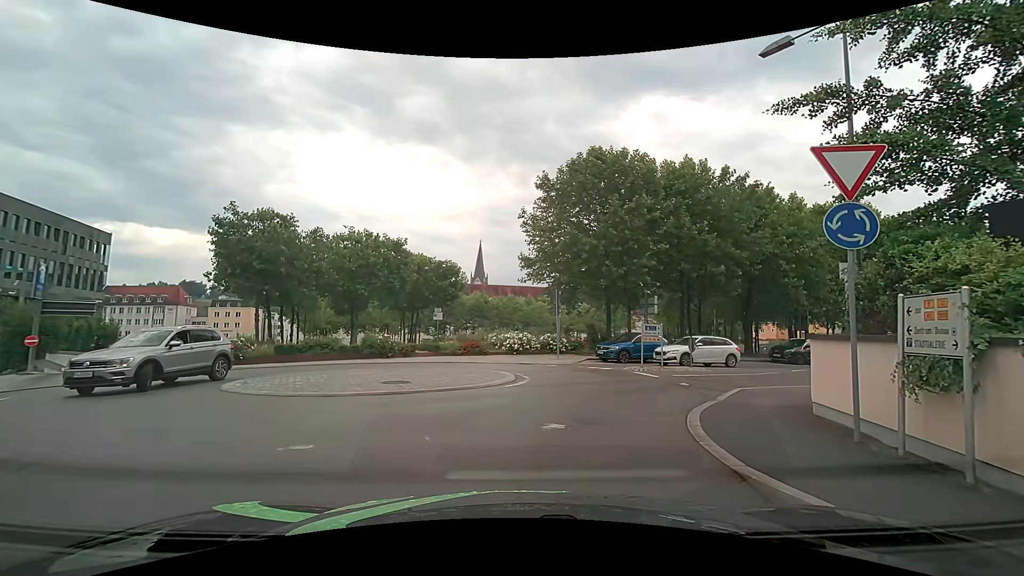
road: residential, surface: asphalt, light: Day
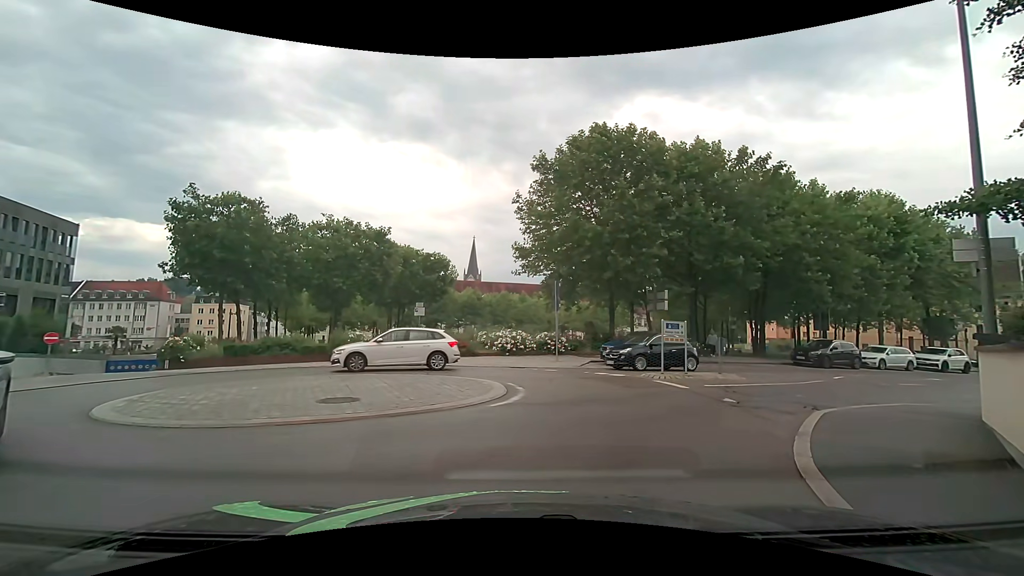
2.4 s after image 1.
(0.0, +3.6) m; -1°
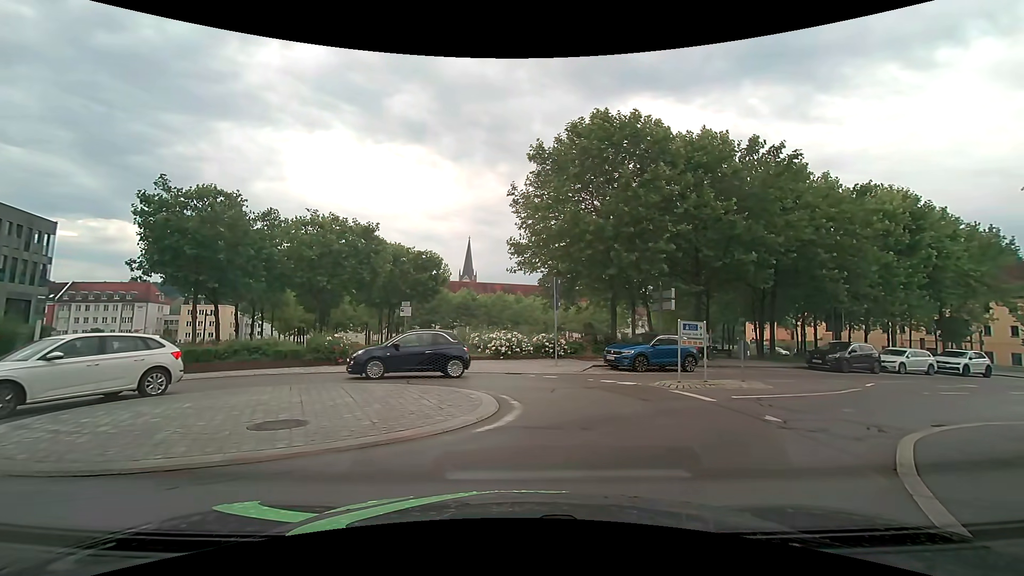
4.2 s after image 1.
(0.0, +2.1) m; 0°
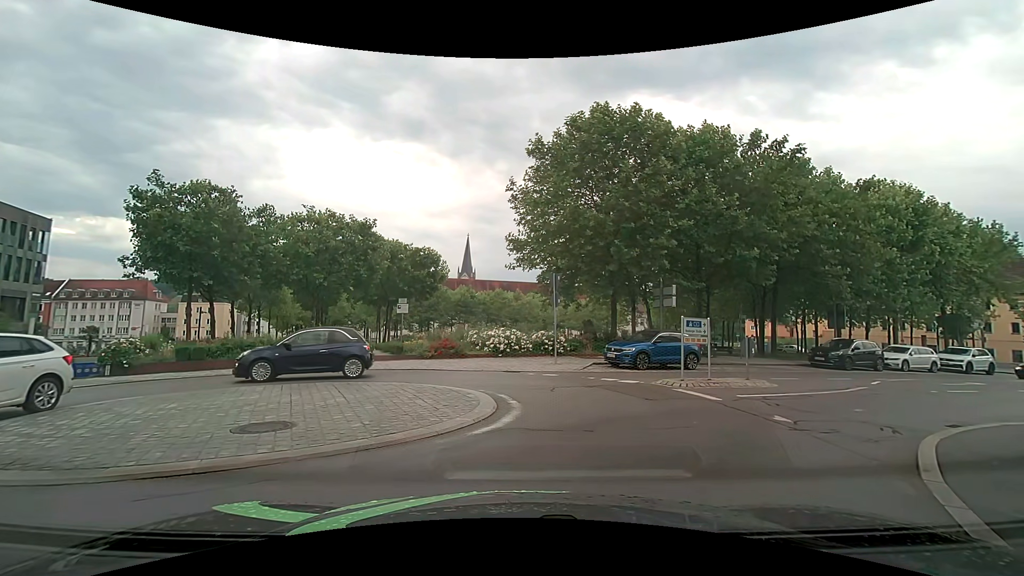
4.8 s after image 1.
(0.0, +0.3) m; 0°
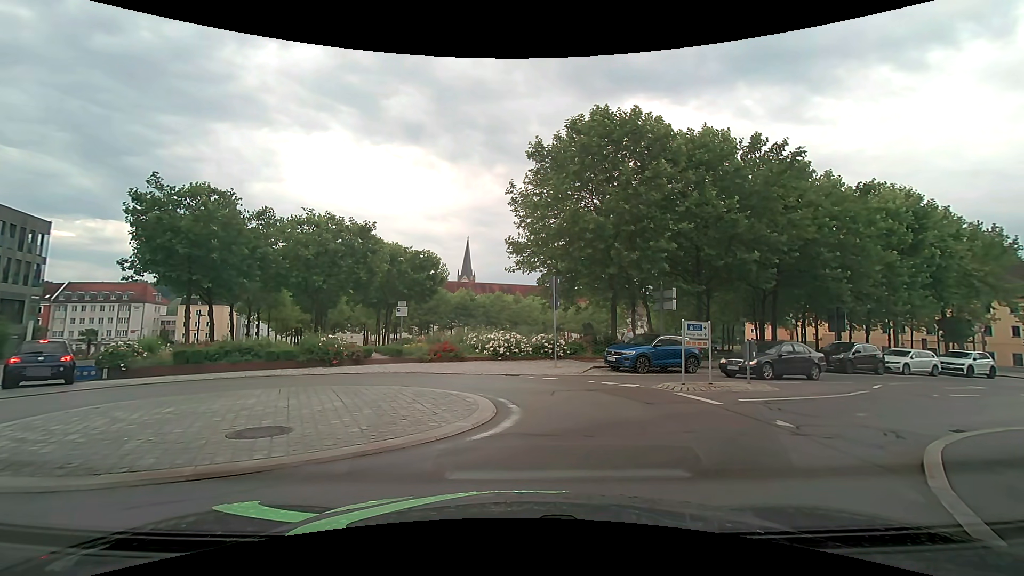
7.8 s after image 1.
(0.0, +0.1) m; 0°
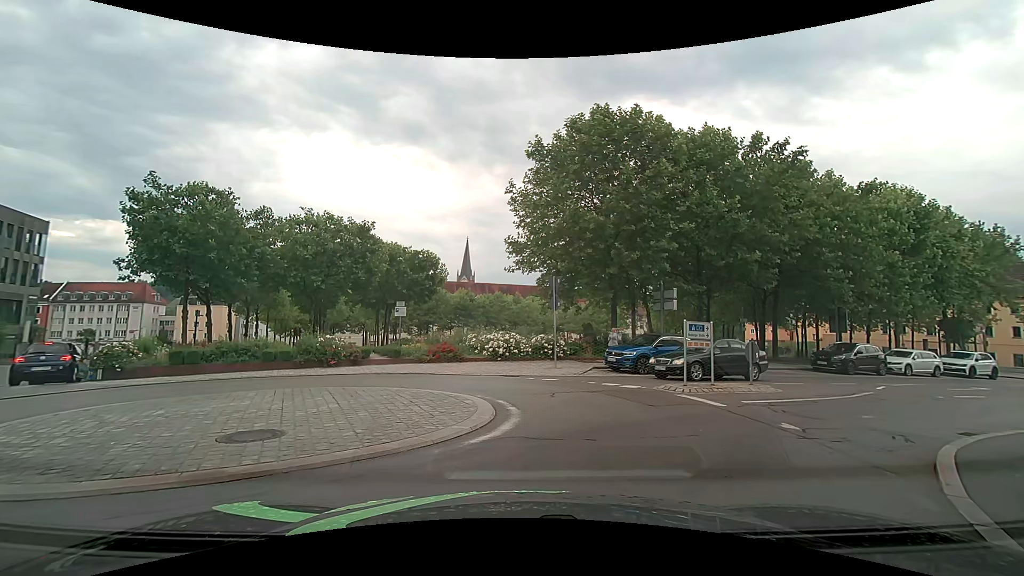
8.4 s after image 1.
(0.0, +0.2) m; 0°
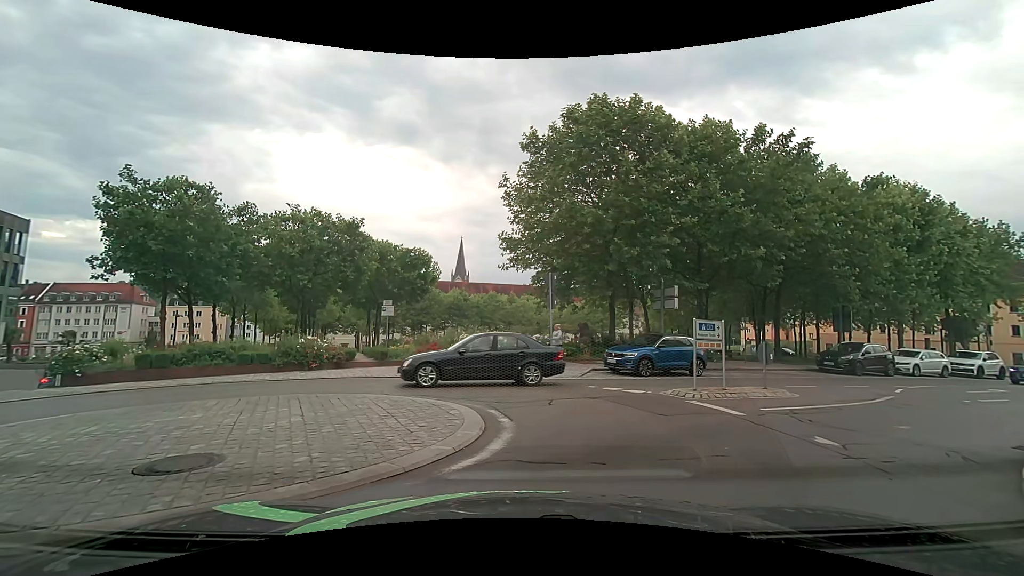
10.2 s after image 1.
(0.0, +1.2) m; 0°
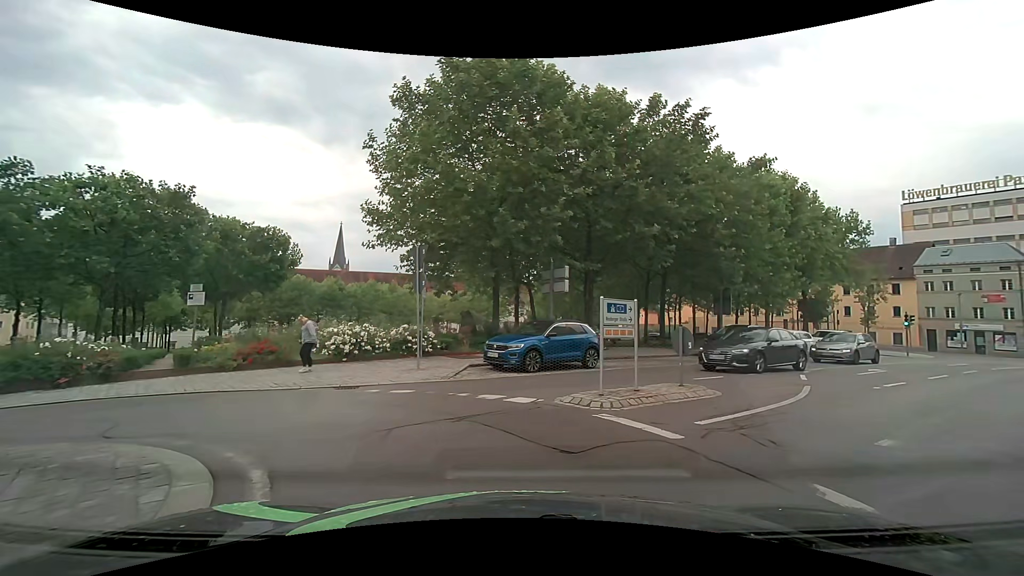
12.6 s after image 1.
(+0.6, +3.9) m; +14°
(+4, +9) (+12, +15) (+20, +21) (+28, +27) (+37, +32) (+46, +35) (+56, +37) (+66, +37) (+76, +37) (+86, +35) m
